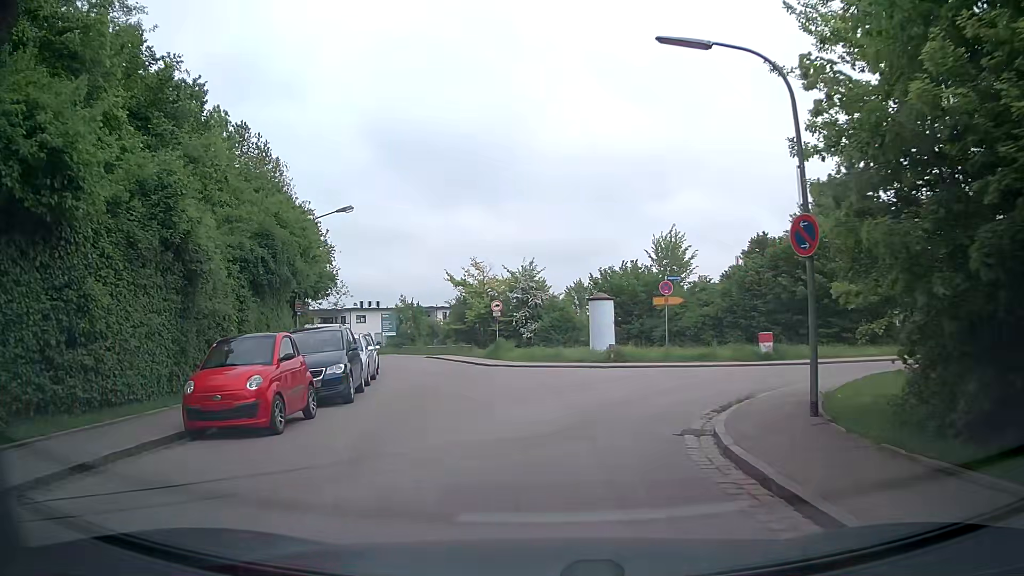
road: residential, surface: asphalt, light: Day
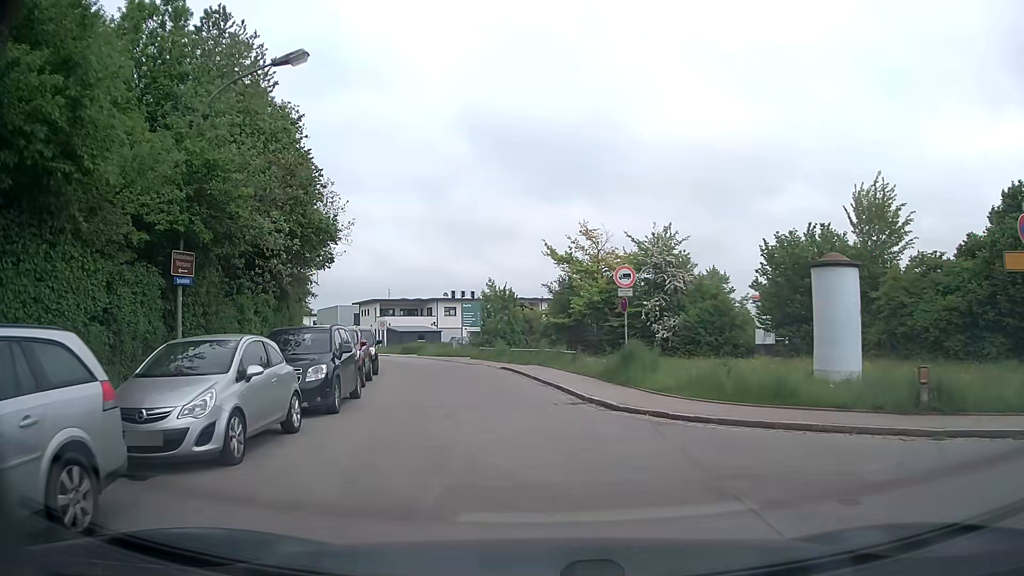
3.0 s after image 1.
(-1.3, +18.2) m; -9°
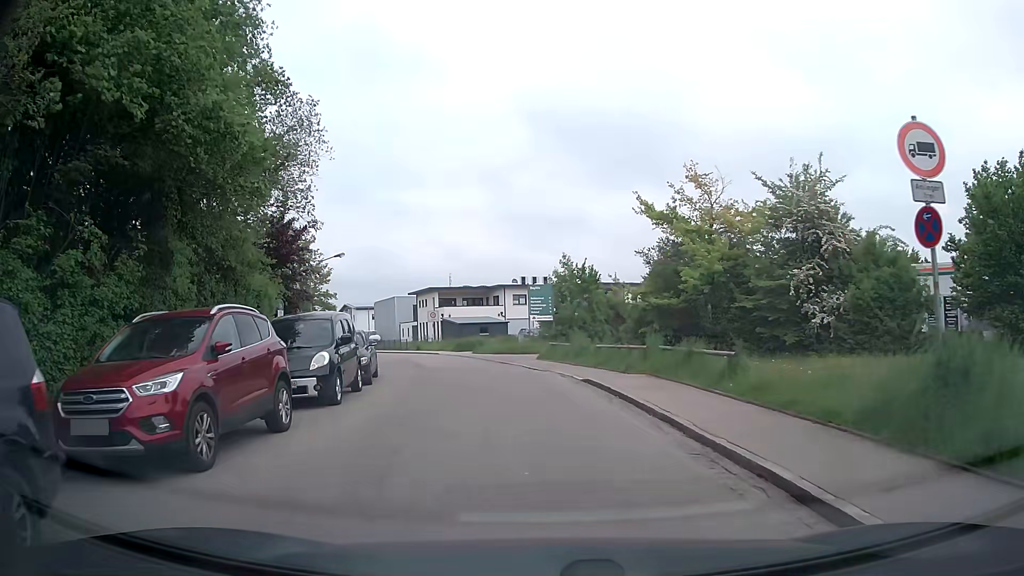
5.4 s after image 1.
(-0.7, +12.2) m; -7°
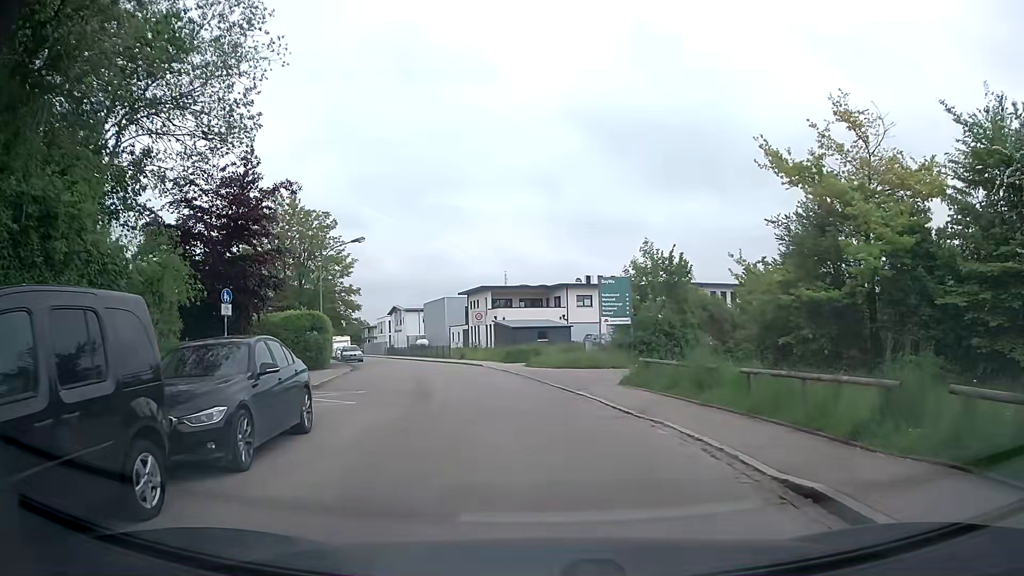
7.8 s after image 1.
(-0.5, +10.6) m; -5°
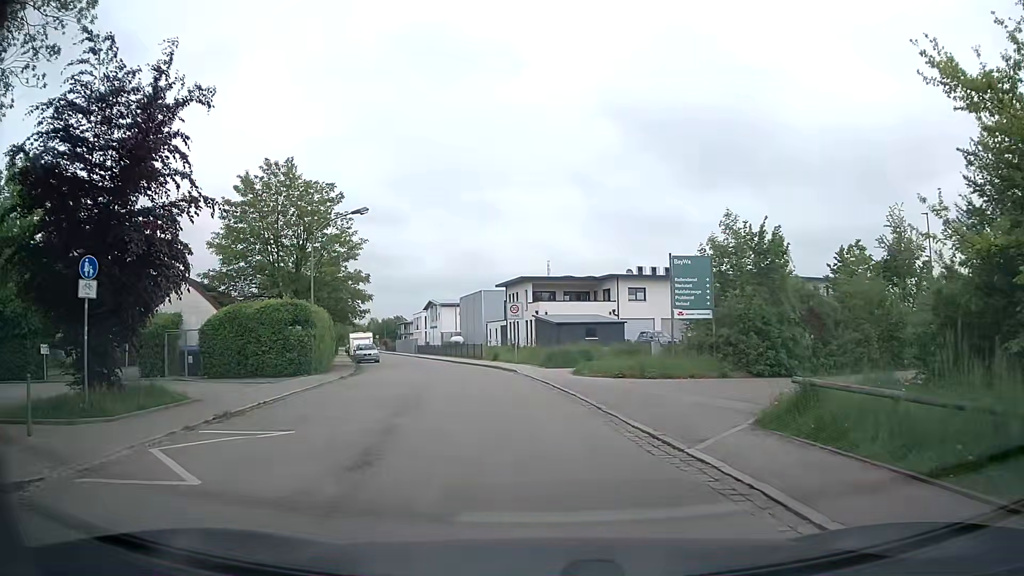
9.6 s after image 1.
(-0.2, +8.5) m; -4°
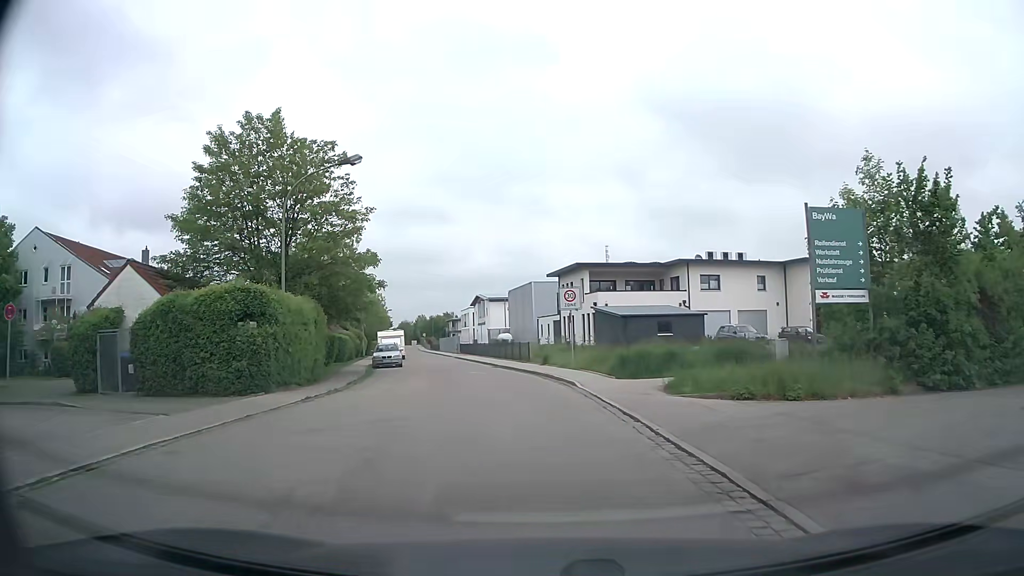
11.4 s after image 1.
(-0.2, +9.4) m; -3°
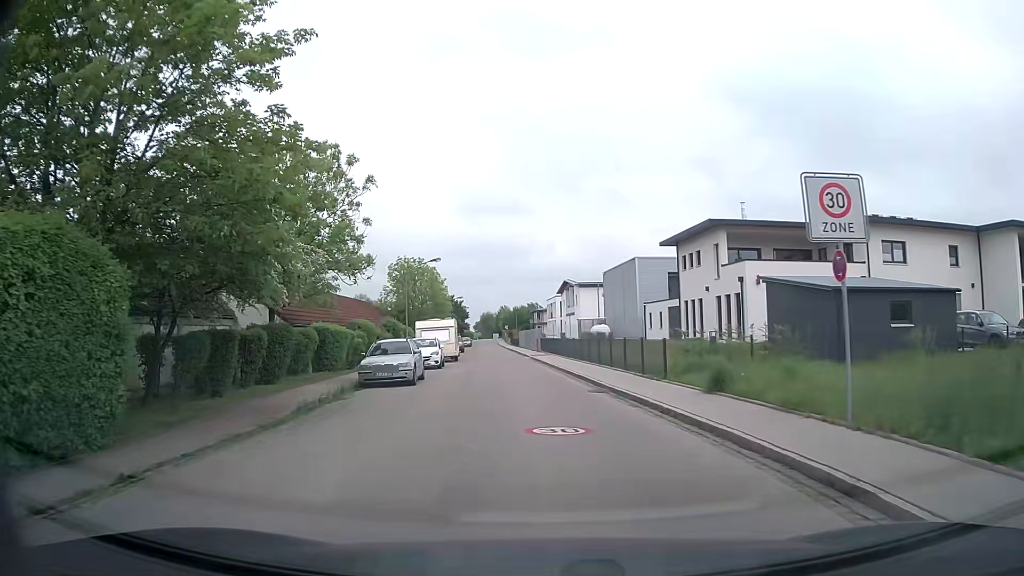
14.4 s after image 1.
(-1.5, +18.7) m; -8°
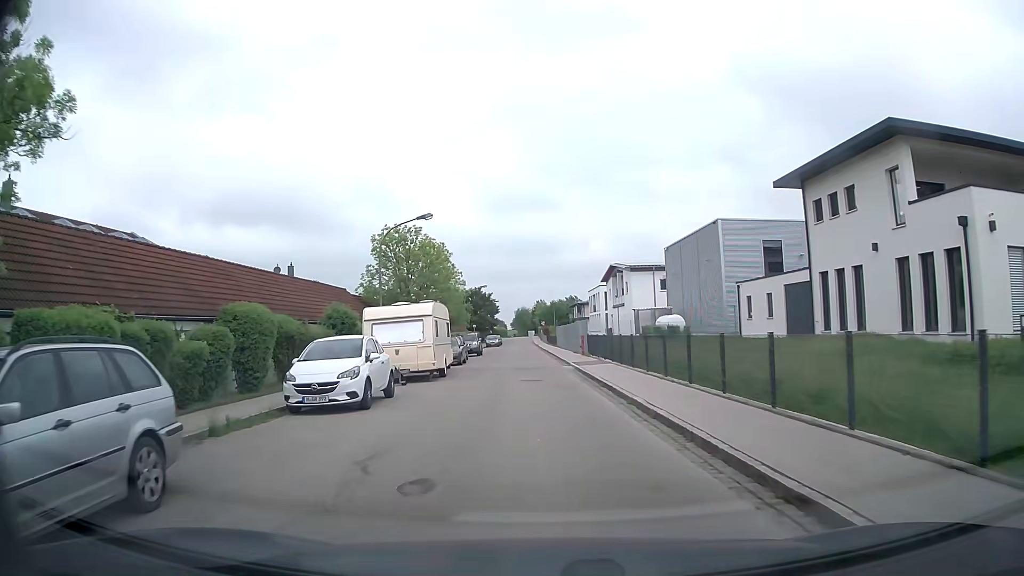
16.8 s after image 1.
(-0.3, +18.1) m; -3°
(0, +10) (0, +20) (-1, +30) (-1, +40) (-2, +50) (-2, +60) (-2, +70) (-3, +80) (-3, +90) (-3, +100) m
